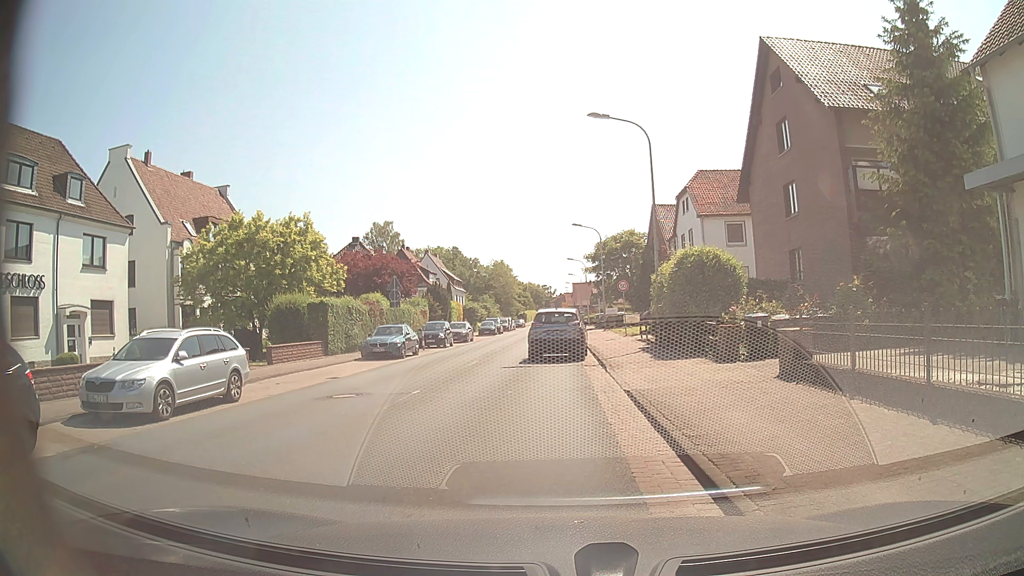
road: secondary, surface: asphalt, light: Day
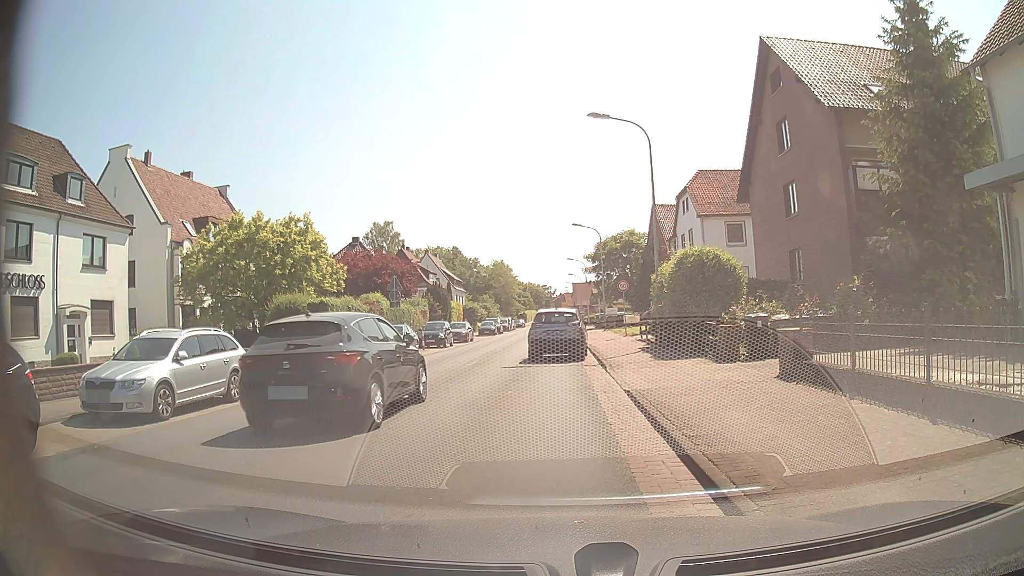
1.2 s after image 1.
(0.0, 0.0) m; 0°
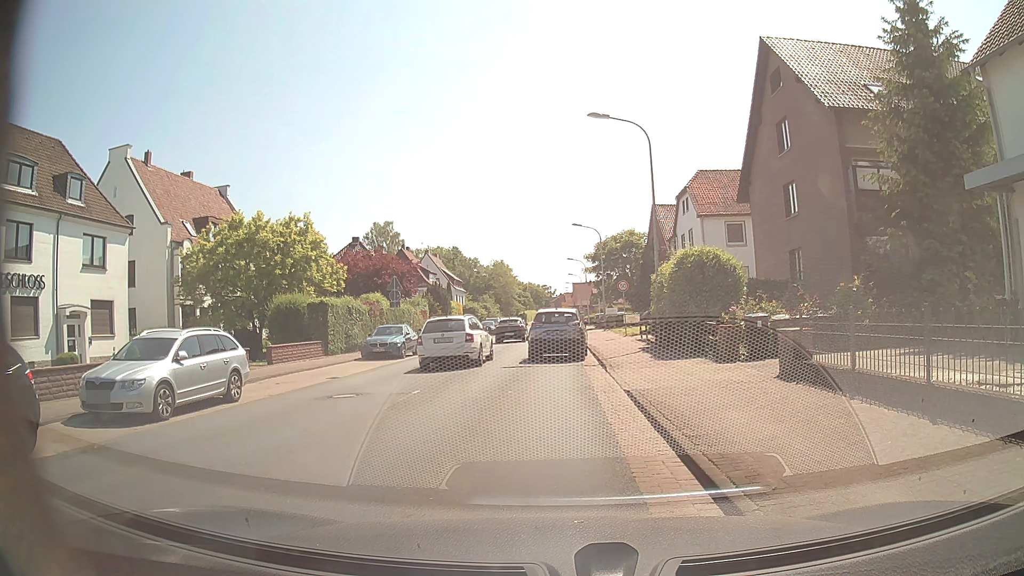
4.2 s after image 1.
(0.0, 0.0) m; 0°
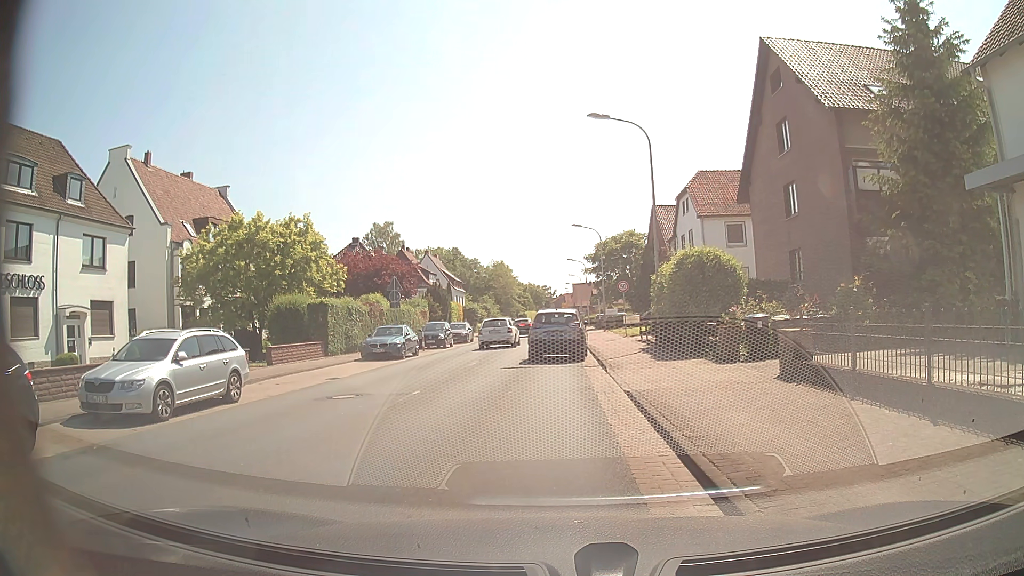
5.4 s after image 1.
(0.0, 0.0) m; 0°
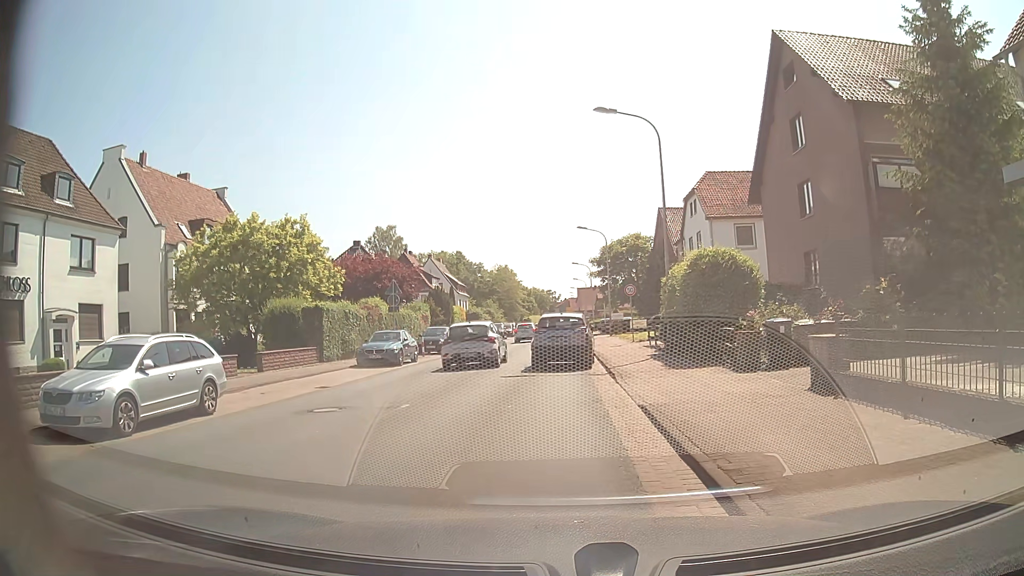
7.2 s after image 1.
(0.0, +1.4) m; -1°
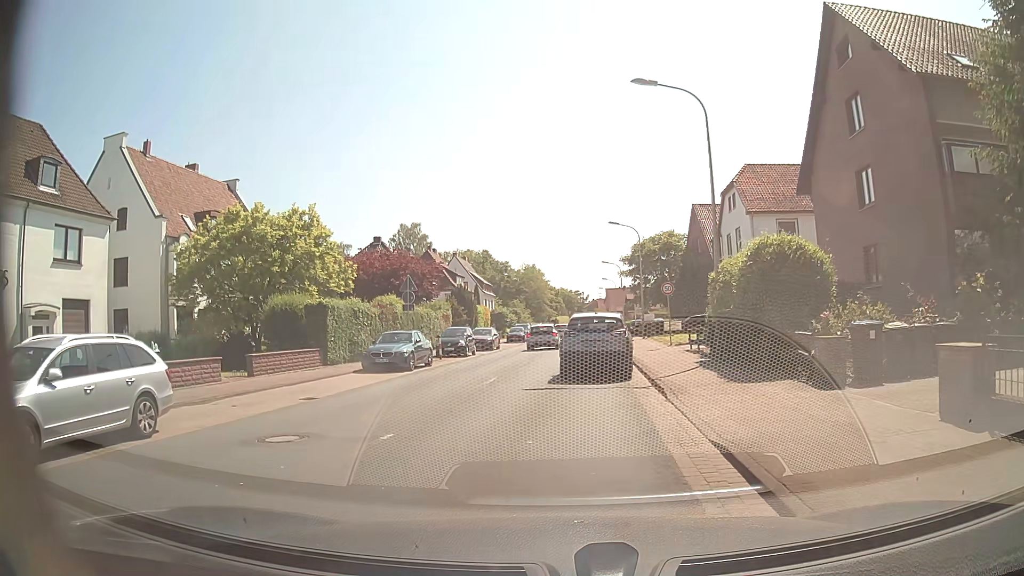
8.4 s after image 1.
(-0.2, +3.3) m; -3°
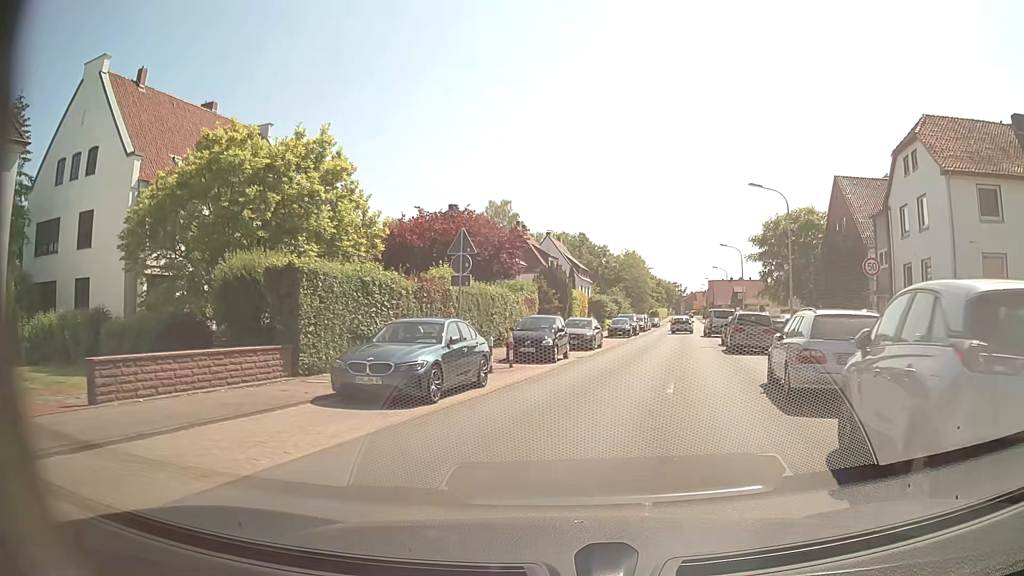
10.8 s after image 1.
(-1.4, +12.9) m; -9°
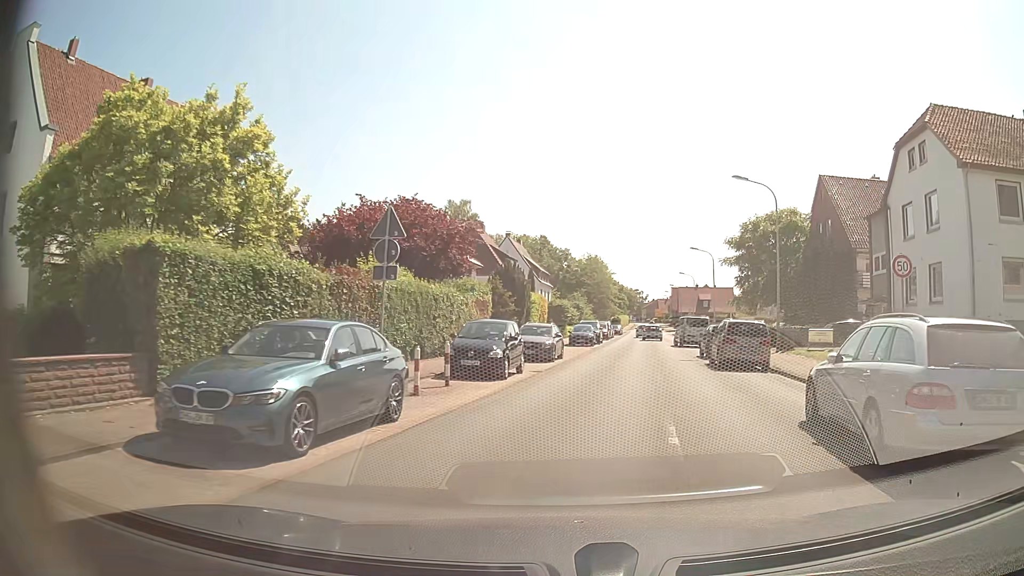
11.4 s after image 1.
(+0.2, +4.5) m; +5°
(+1, +10) (+2, +20) (+3, +30) (+4, +40) (+5, +50) (+7, +60) (+8, +69) (+10, +79) (+12, +89) (+14, +99) m
